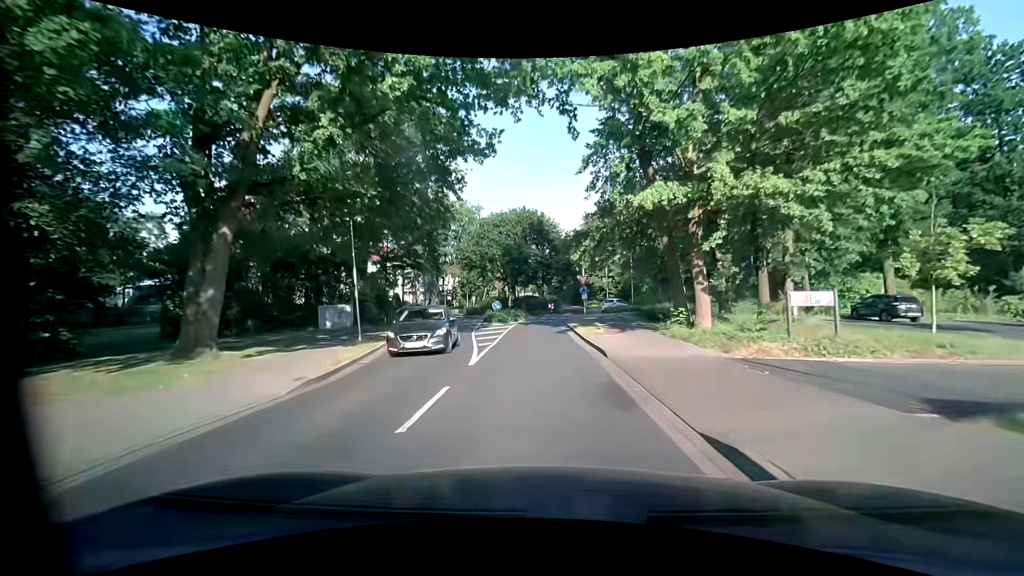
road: unclassified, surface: asphalt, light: Day
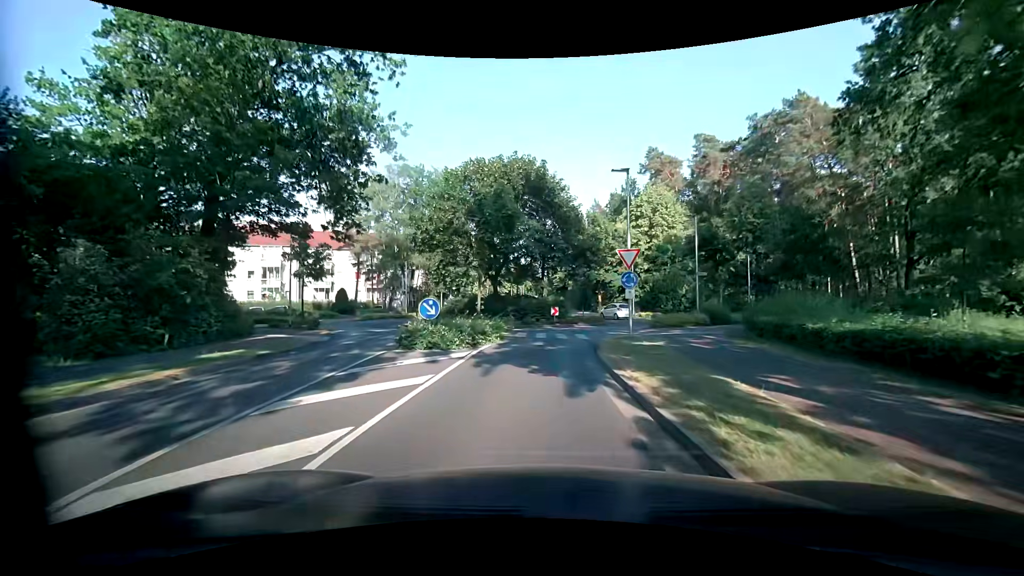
(-0.1, +19.9) m; -2°
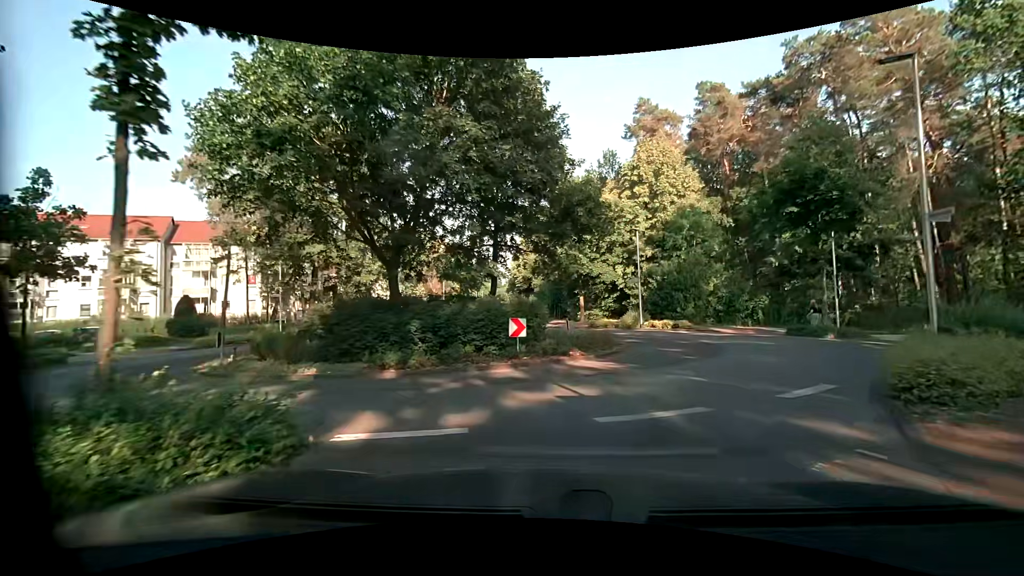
(+0.7, +18.2) m; +6°
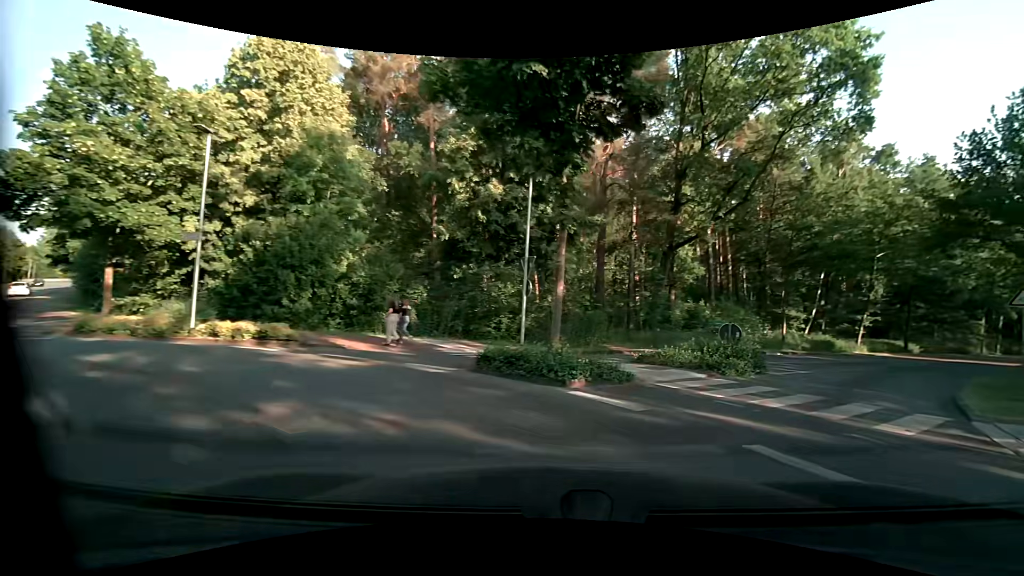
(+3.6, +14.6) m; +37°
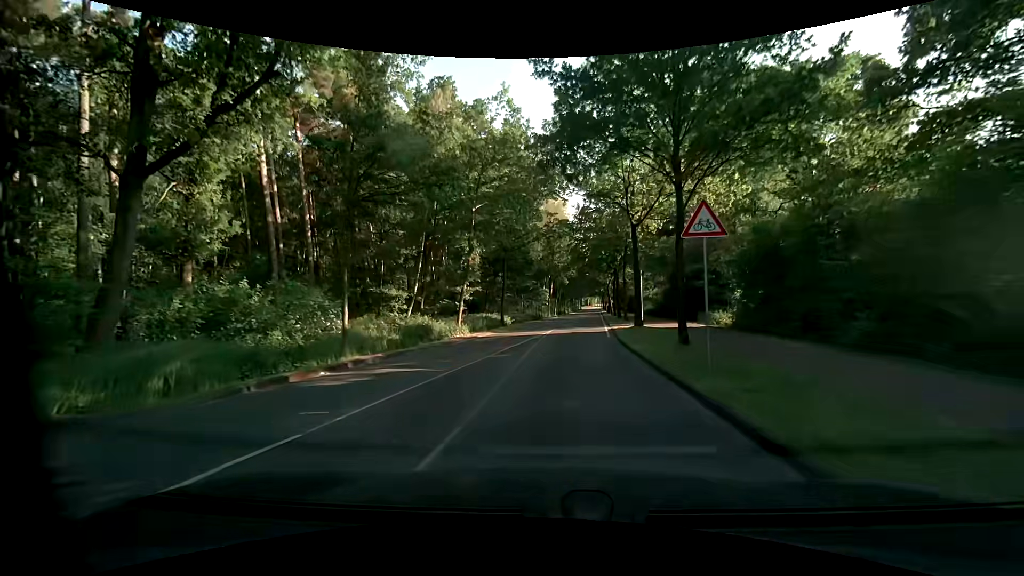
(+7.3, +14.1) m; +41°
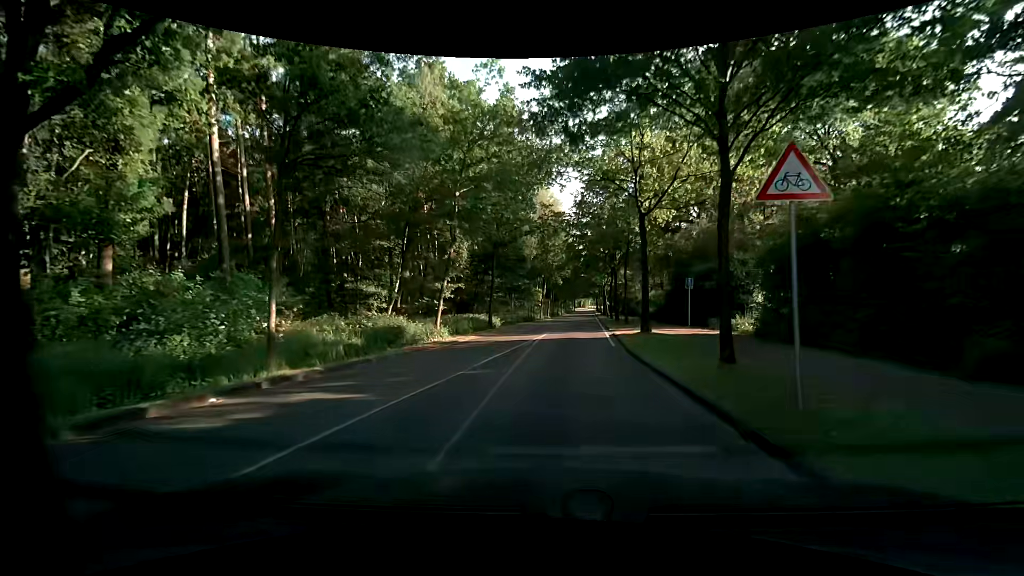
(0.0, +3.7) m; +1°
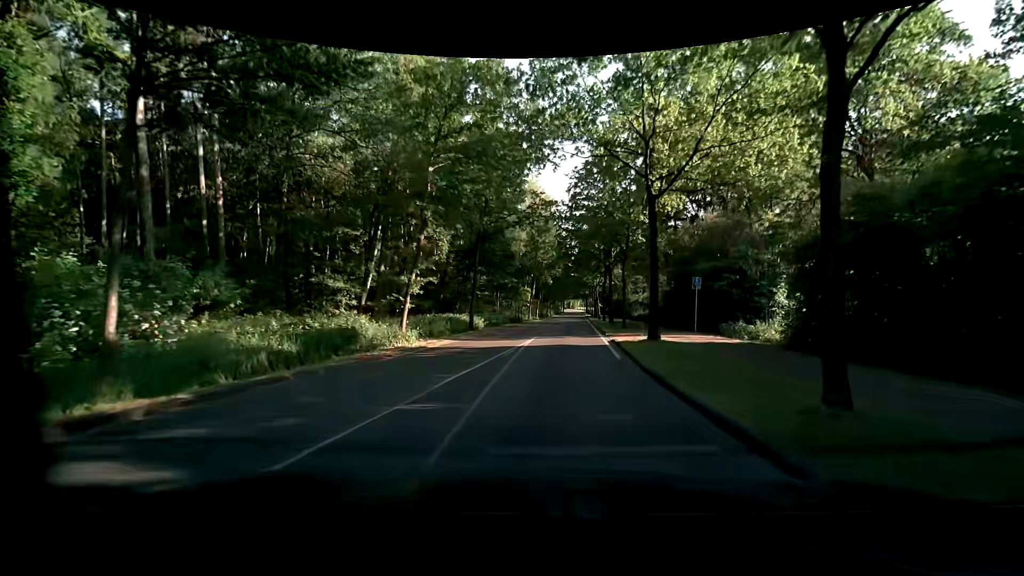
(+0.1, +3.9) m; +2°
